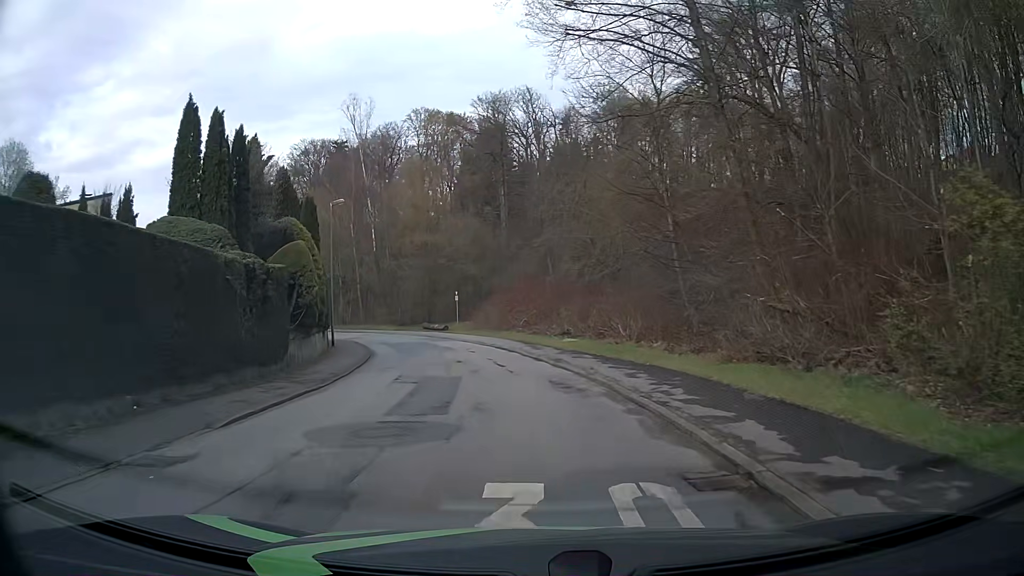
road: residential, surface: asphalt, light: Day
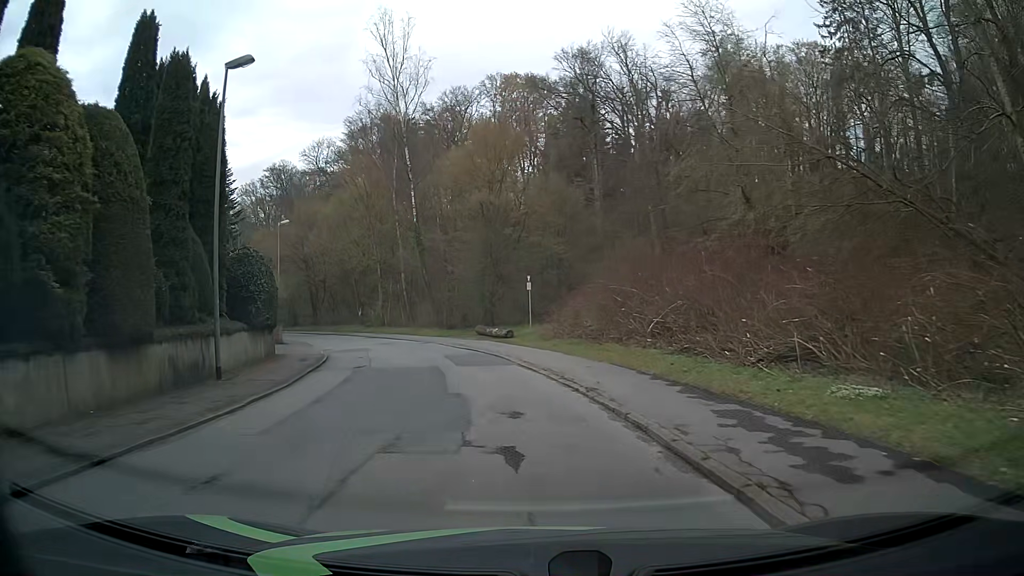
(-1.0, +22.3) m; -7°
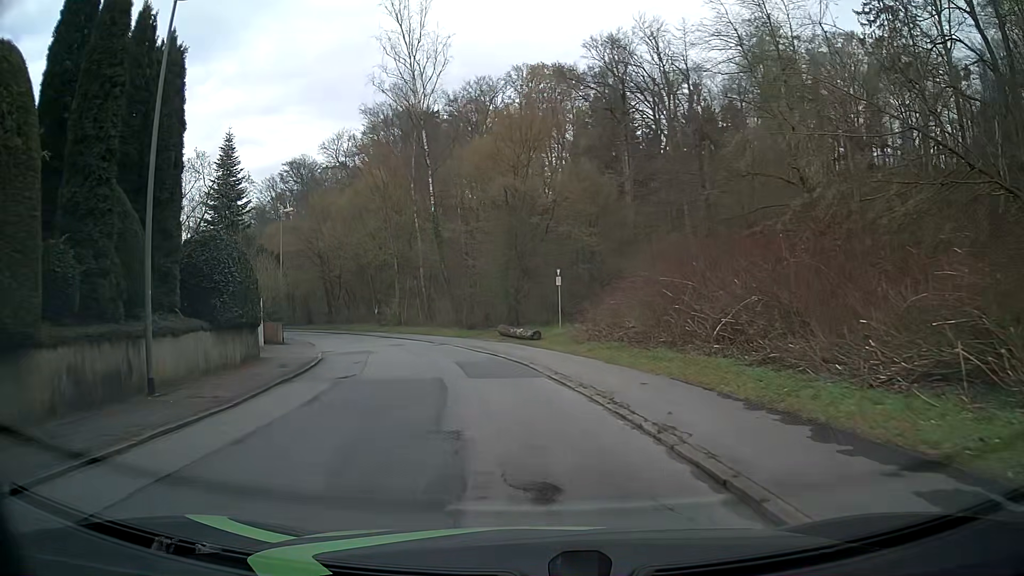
(-0.1, +4.4) m; -4°
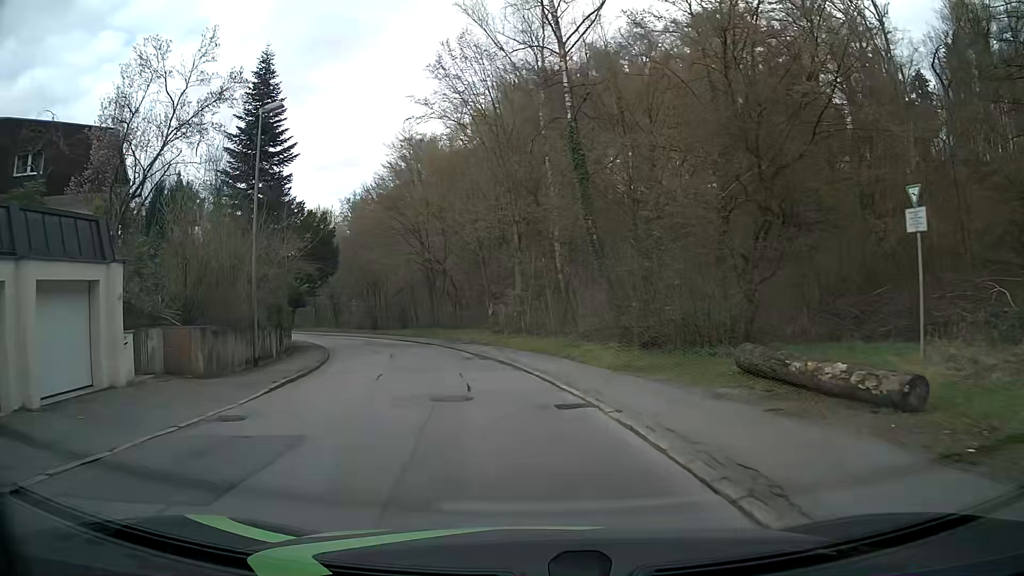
(-2.0, +22.1) m; -12°
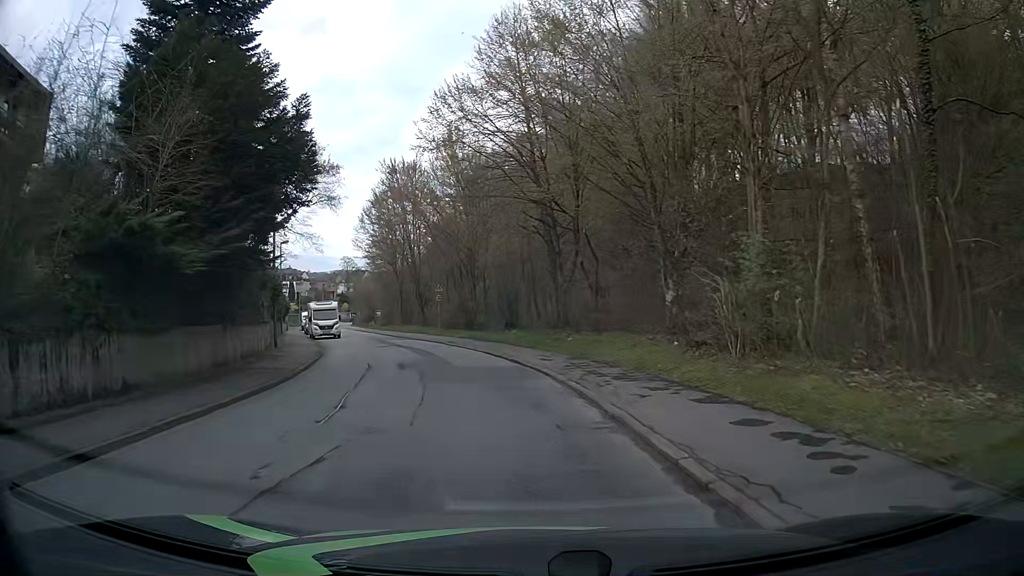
(-2.3, +22.3) m; -11°
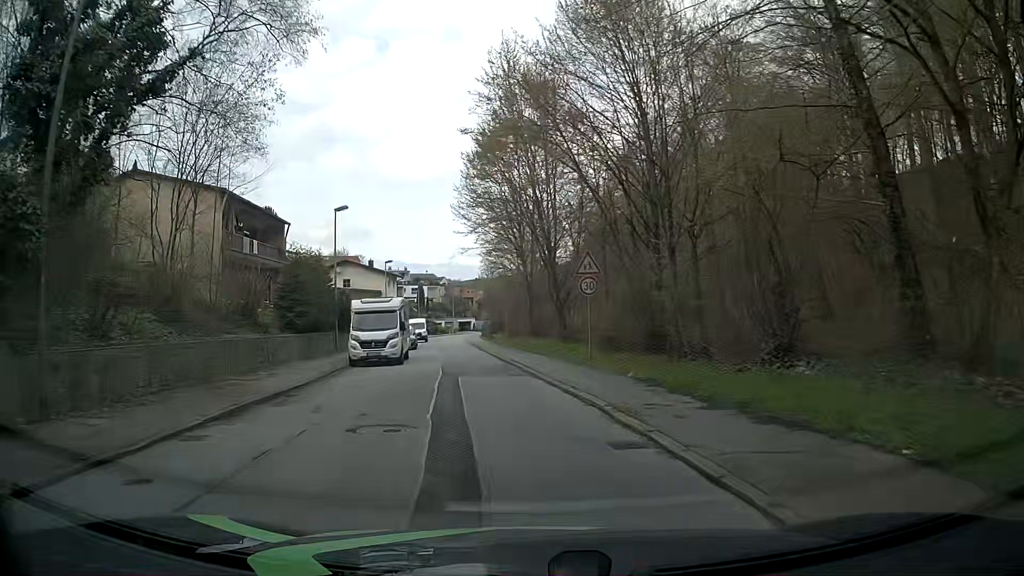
(-2.7, +22.2) m; -13°
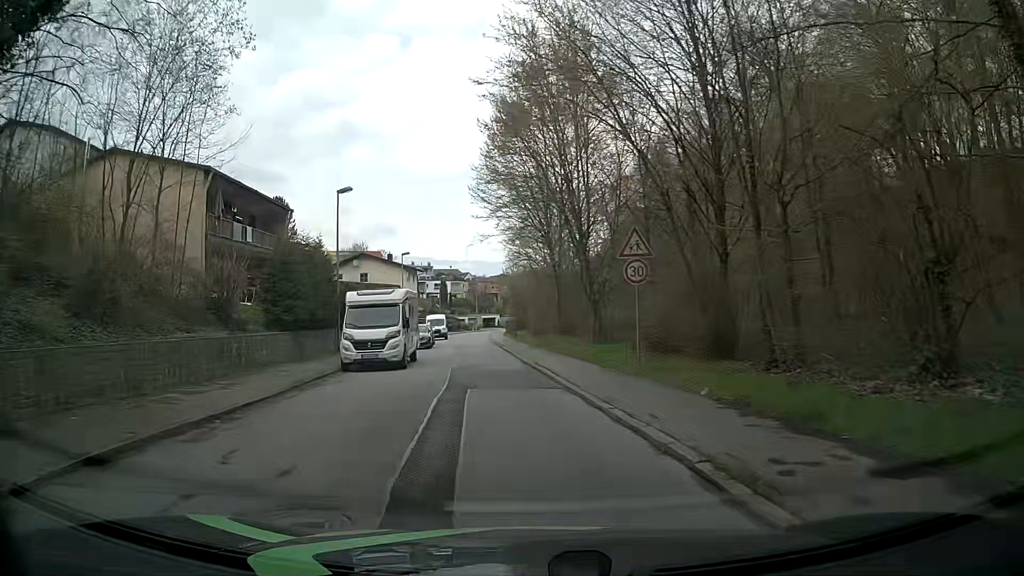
(-0.1, +4.4) m; -3°
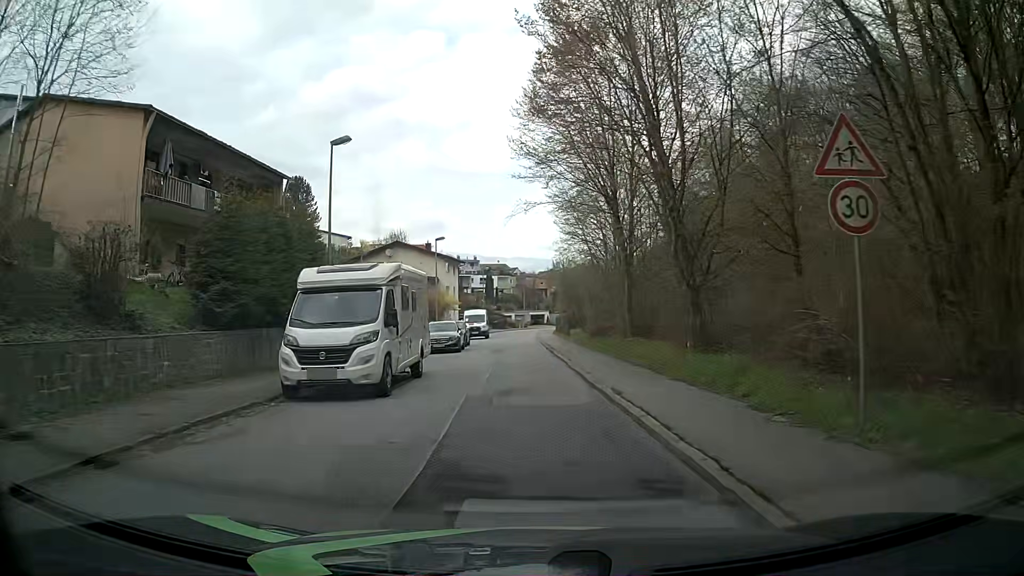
(-0.3, +8.9) m; -5°
